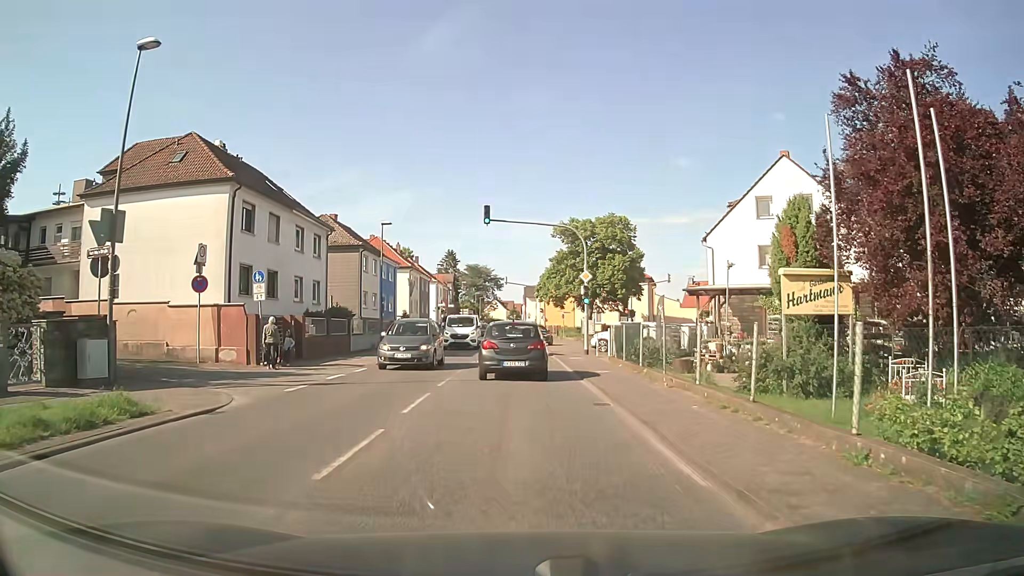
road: secondary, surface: asphalt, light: Day
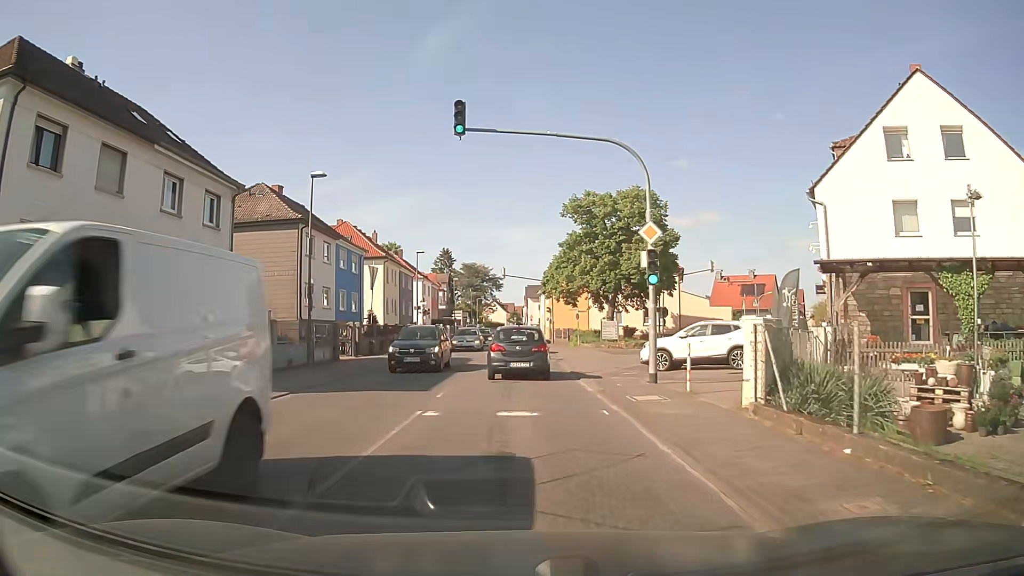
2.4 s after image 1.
(0.0, +15.2) m; 0°
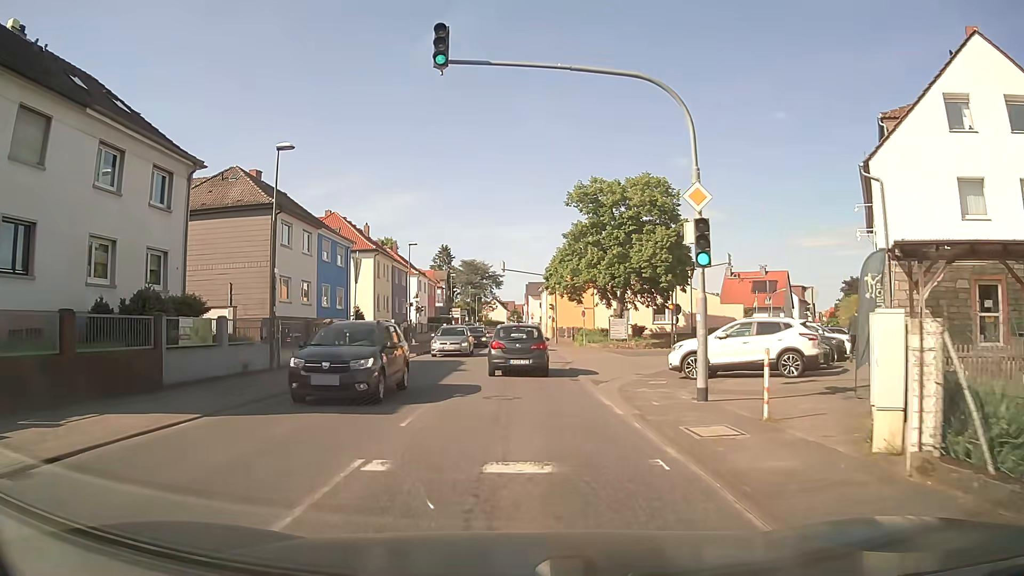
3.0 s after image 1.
(0.0, +4.4) m; 0°
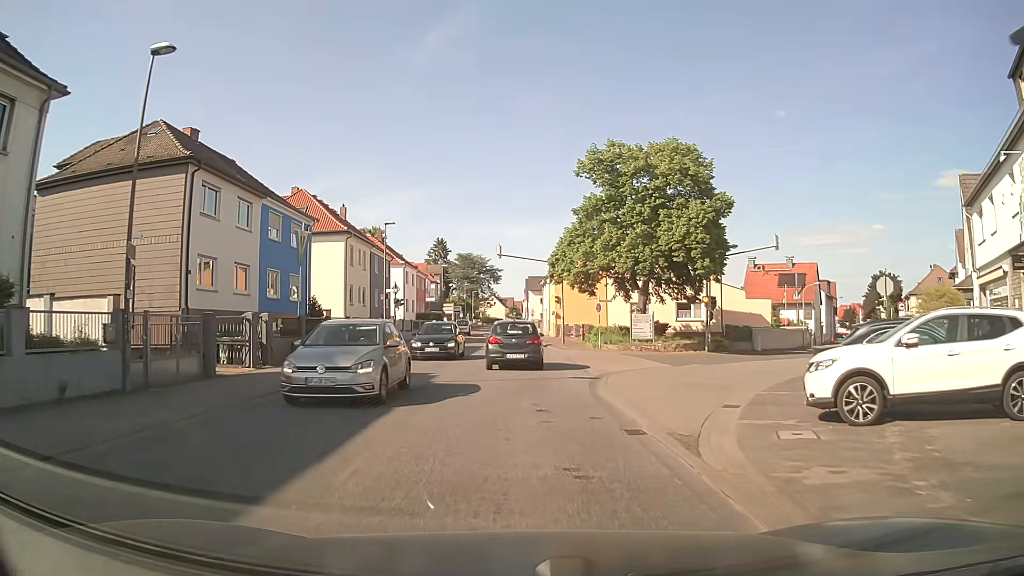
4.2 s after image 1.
(0.0, +9.5) m; 0°
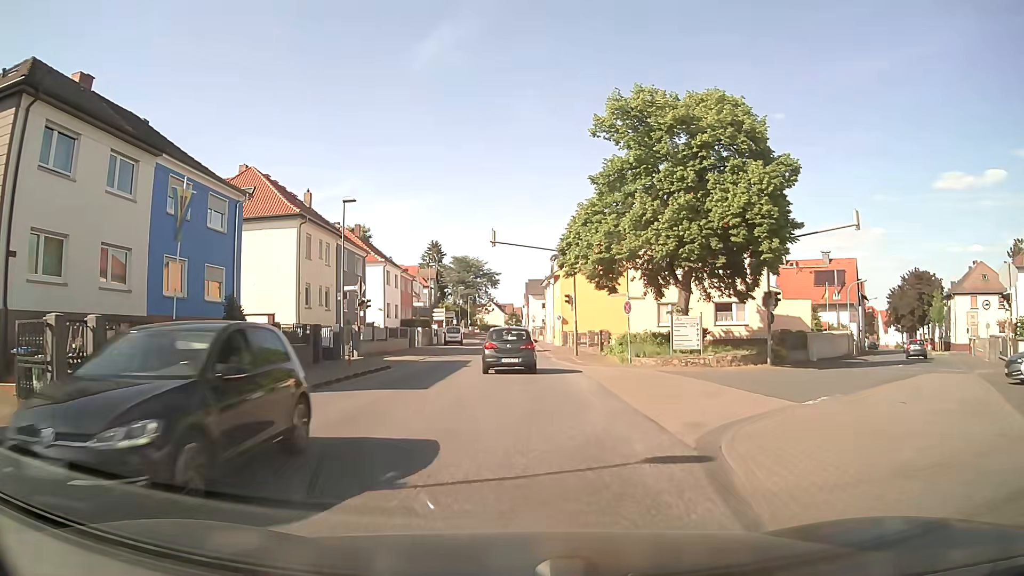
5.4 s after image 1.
(0.0, +10.4) m; 0°
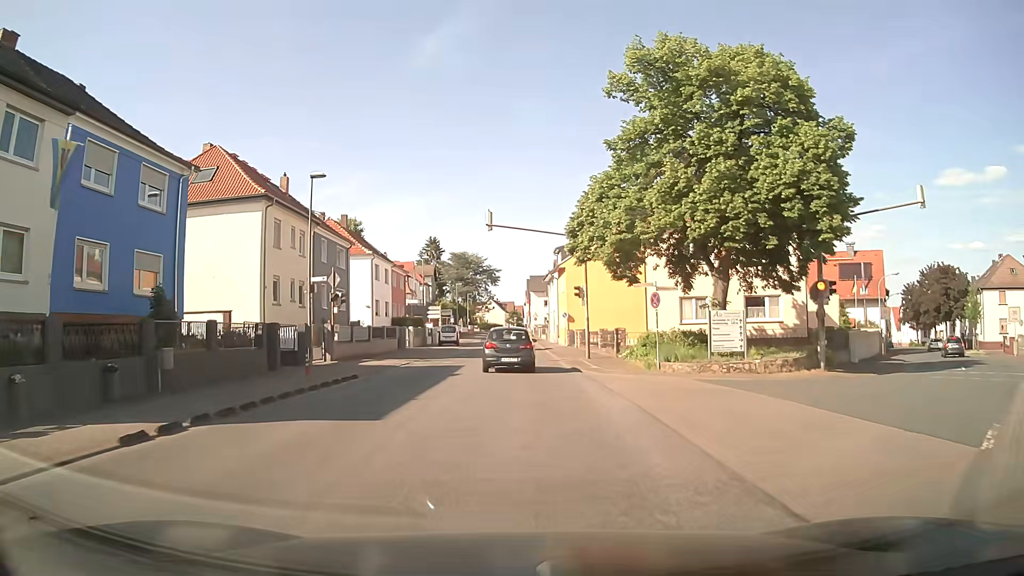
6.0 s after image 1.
(0.0, +5.6) m; 0°
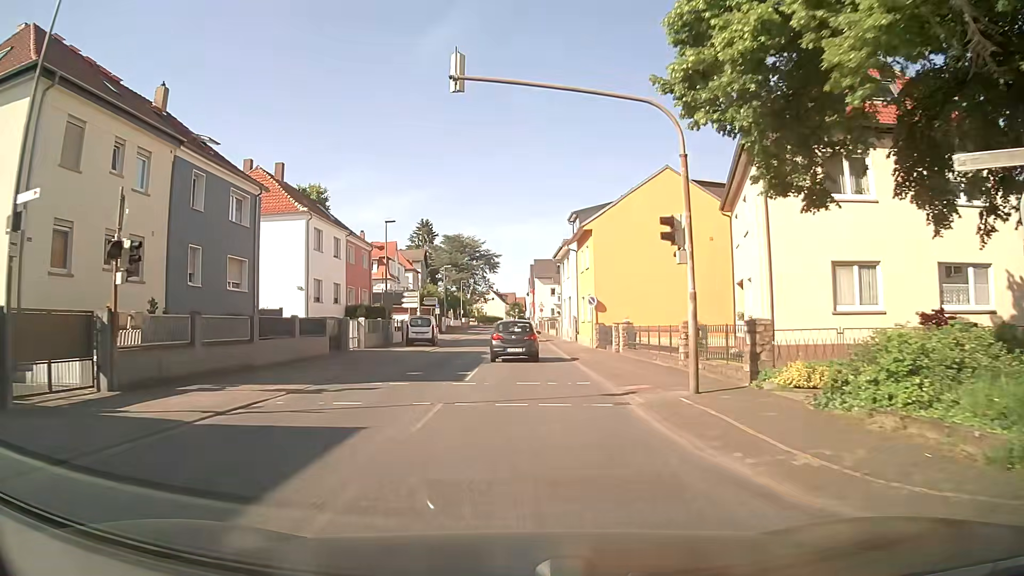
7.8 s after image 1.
(0.0, +18.1) m; 0°
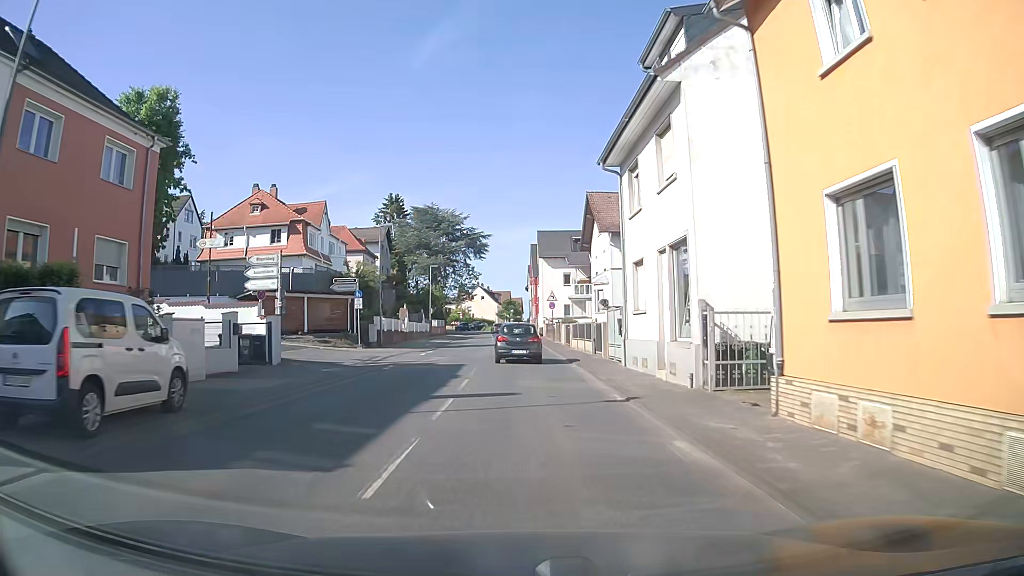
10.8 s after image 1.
(+0.1, +34.2) m; +1°
(0, +10) (0, +20) (0, +30) (0, +40) (-1, +50) (-1, +60) (-2, +70) (-2, +80) (-3, +90) (-5, +100) m
